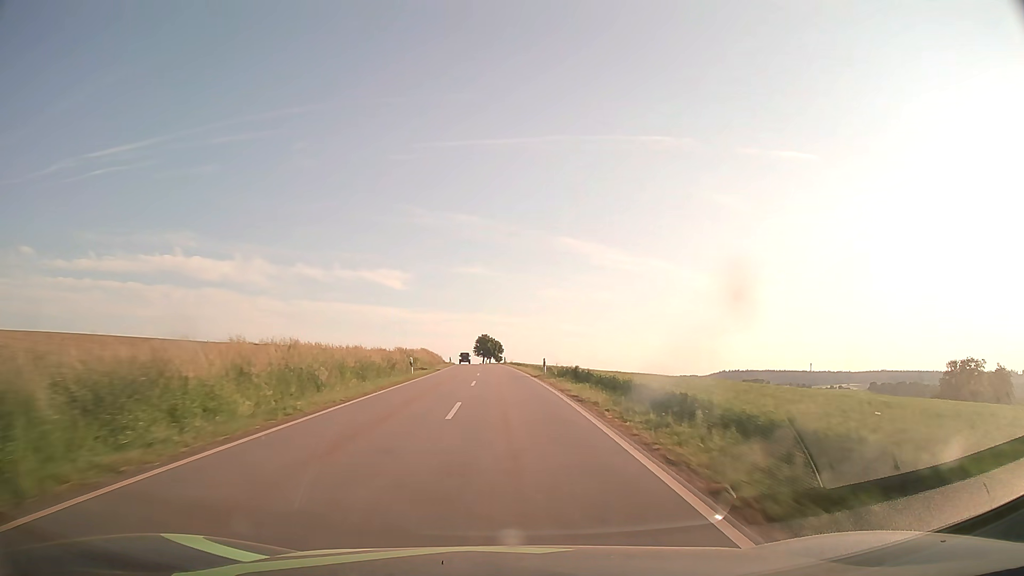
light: Day
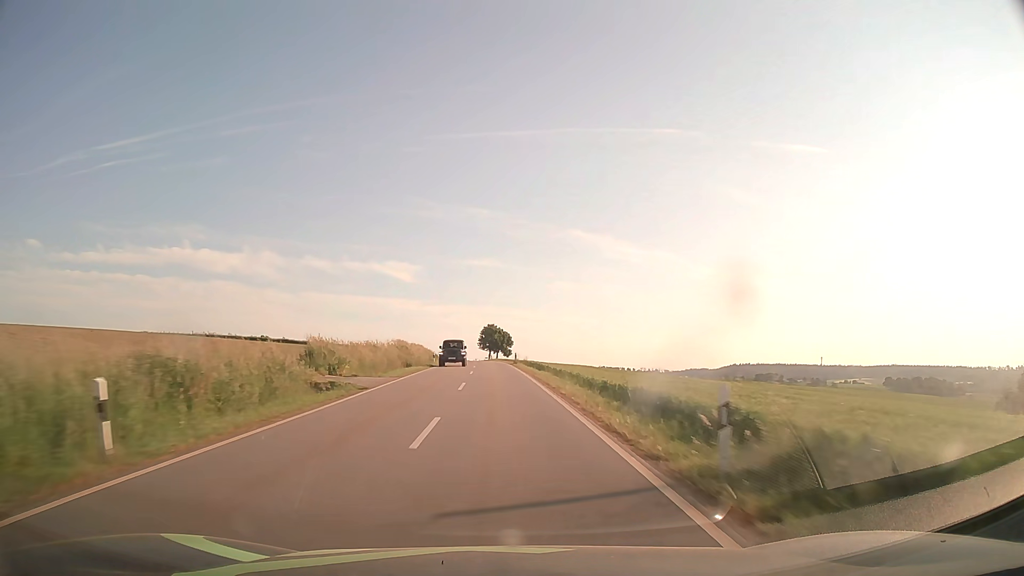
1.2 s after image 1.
(-0.2, +28.2) m; -1°
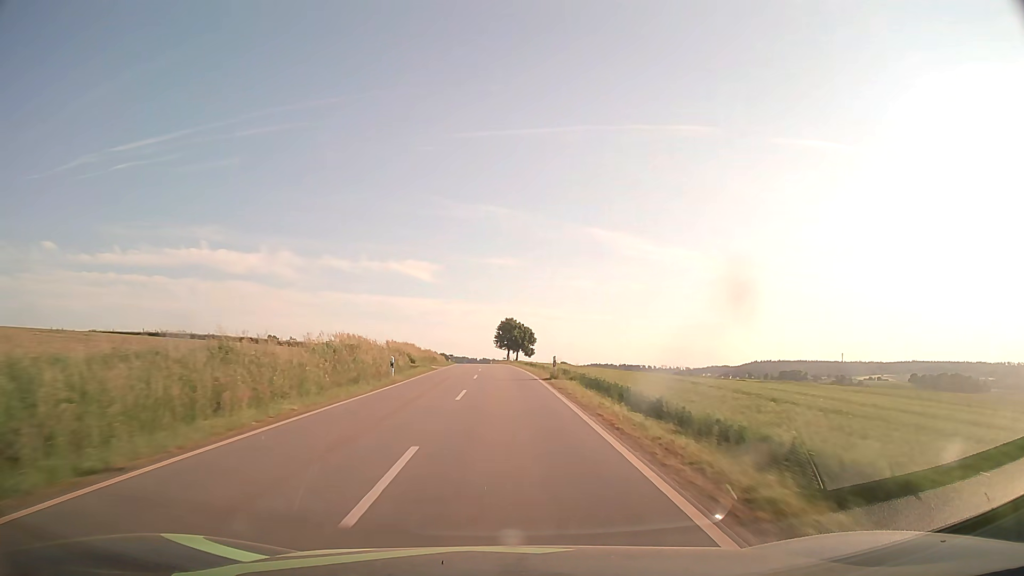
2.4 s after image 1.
(-0.4, +28.2) m; -2°
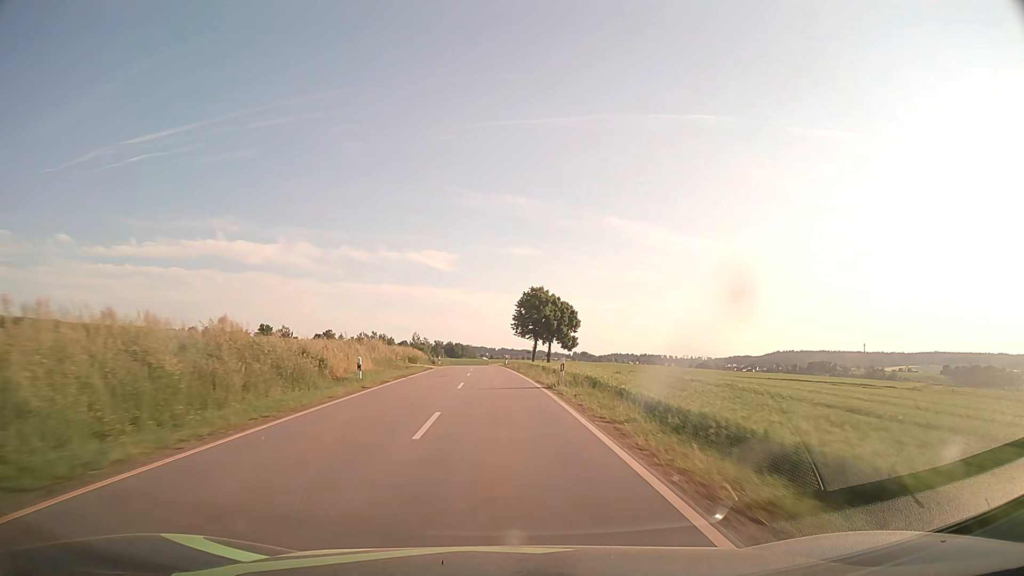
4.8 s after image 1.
(-1.0, +56.3) m; -2°
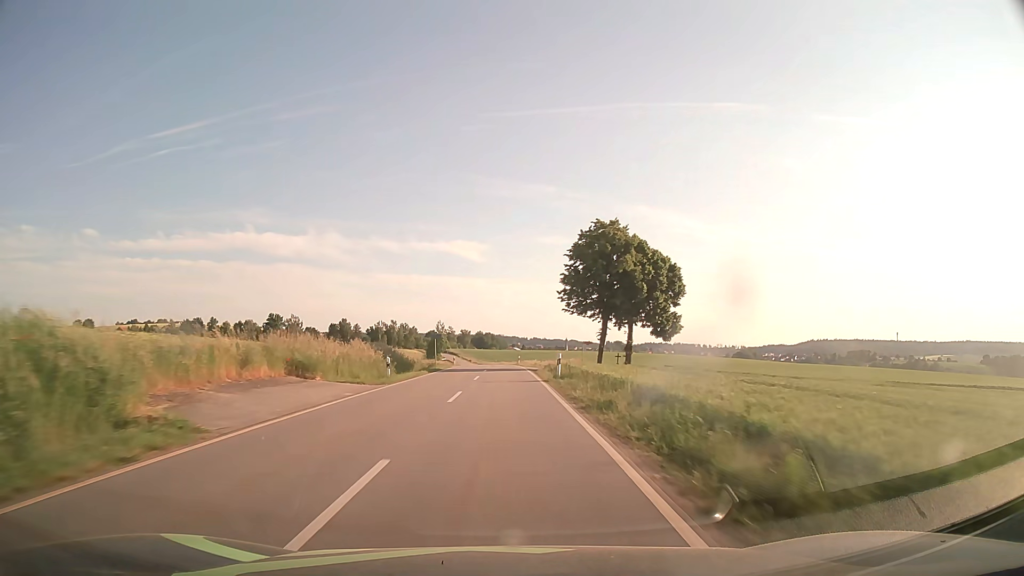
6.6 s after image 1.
(-0.8, +42.4) m; -3°
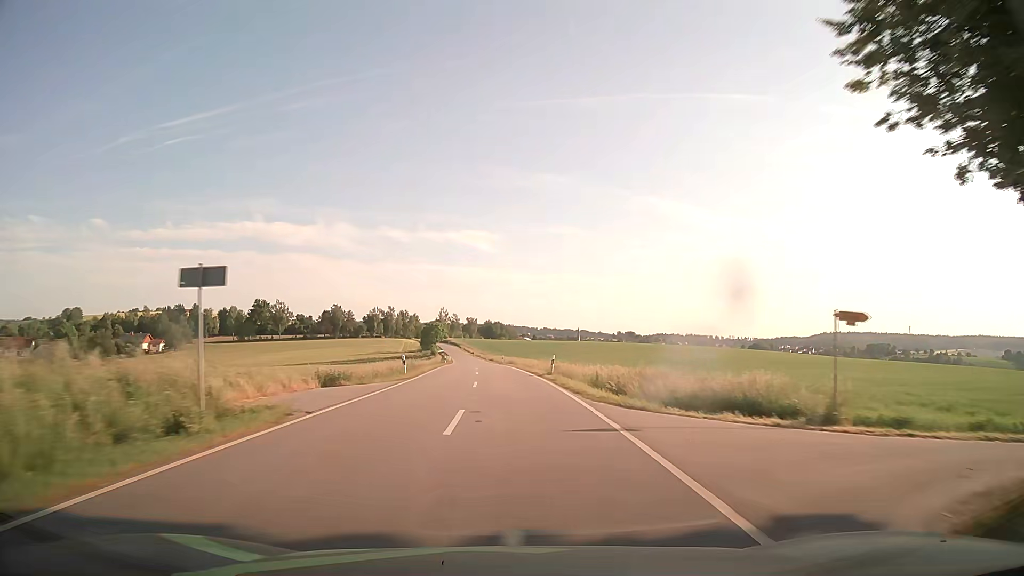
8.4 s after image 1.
(-0.4, +42.5) m; -1°
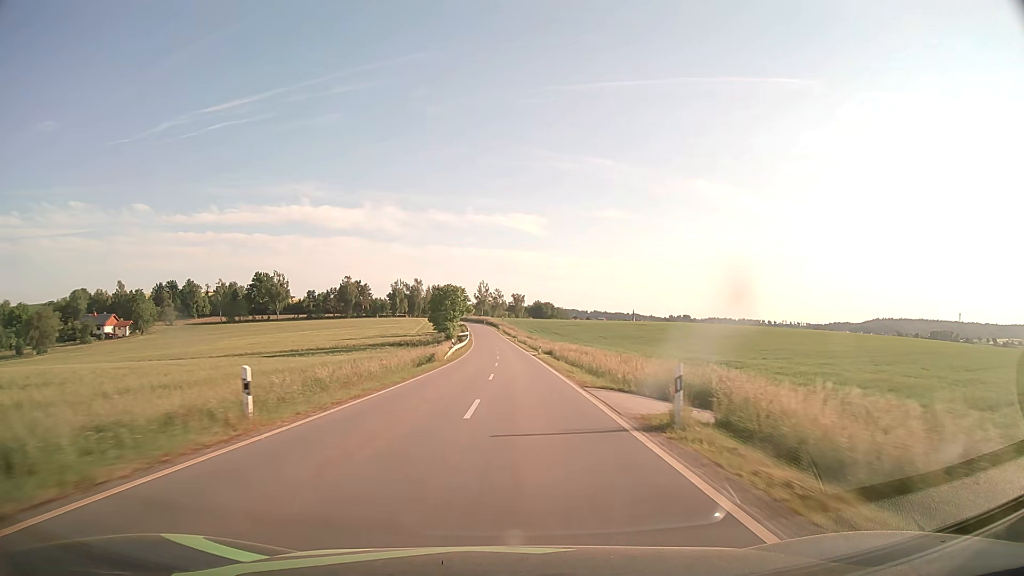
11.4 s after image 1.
(-2.3, +71.1) m; -4°
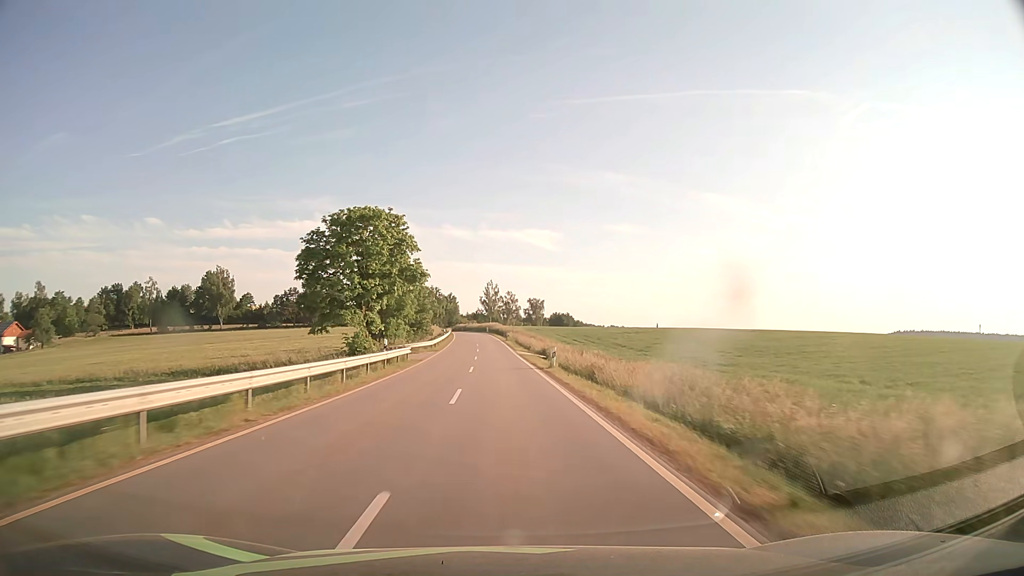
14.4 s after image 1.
(+0.2, +70.9) m; -1°
(0, +10) (0, +20) (0, +30) (-1, +40) (-1, +50) (-2, +60) (-2, +70) (-3, +80) (-3, +90) (-4, +100) m
